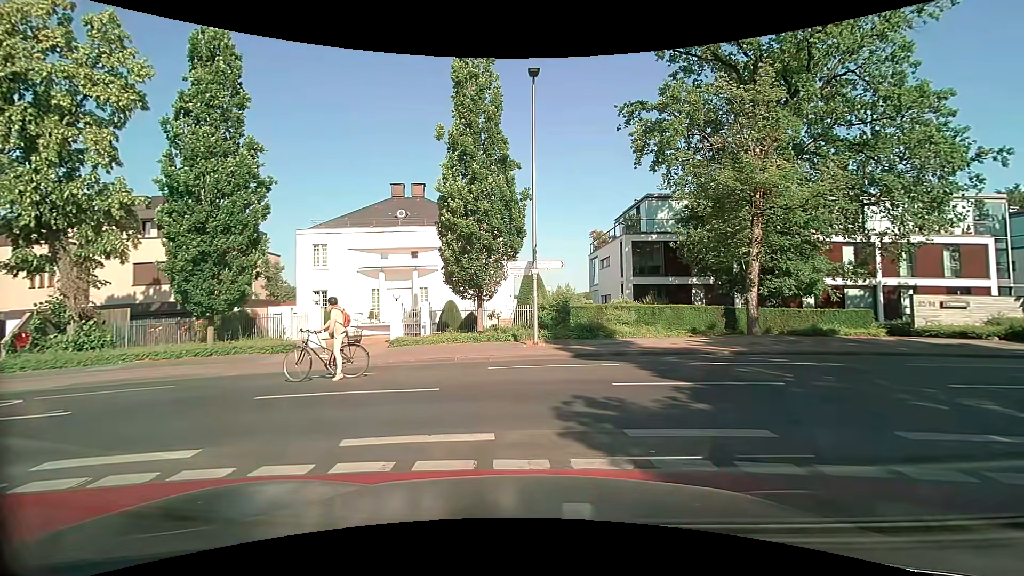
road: residential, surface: asphalt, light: Day
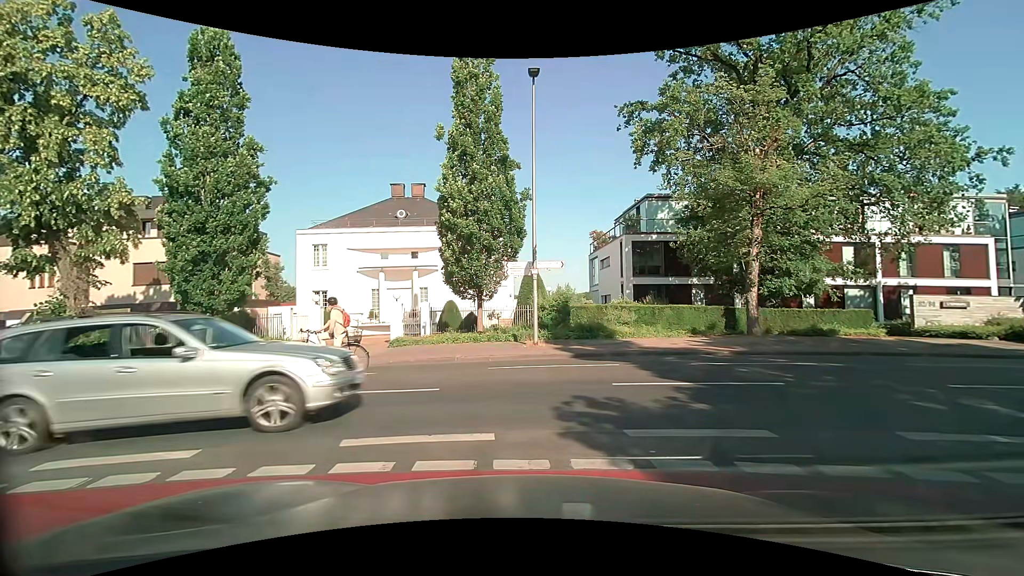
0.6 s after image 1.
(0.0, 0.0) m; 0°
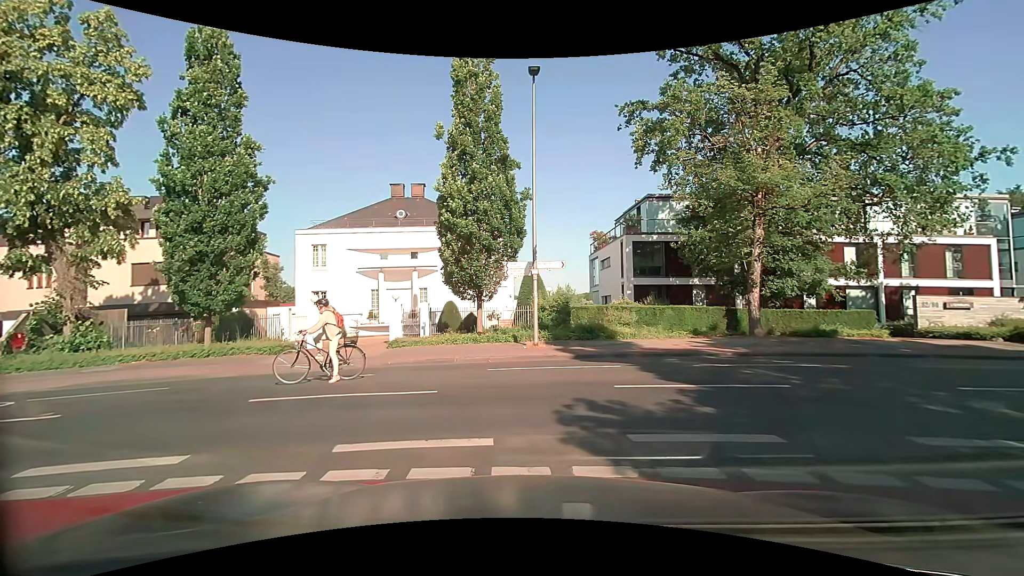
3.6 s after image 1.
(0.0, +0.2) m; 0°
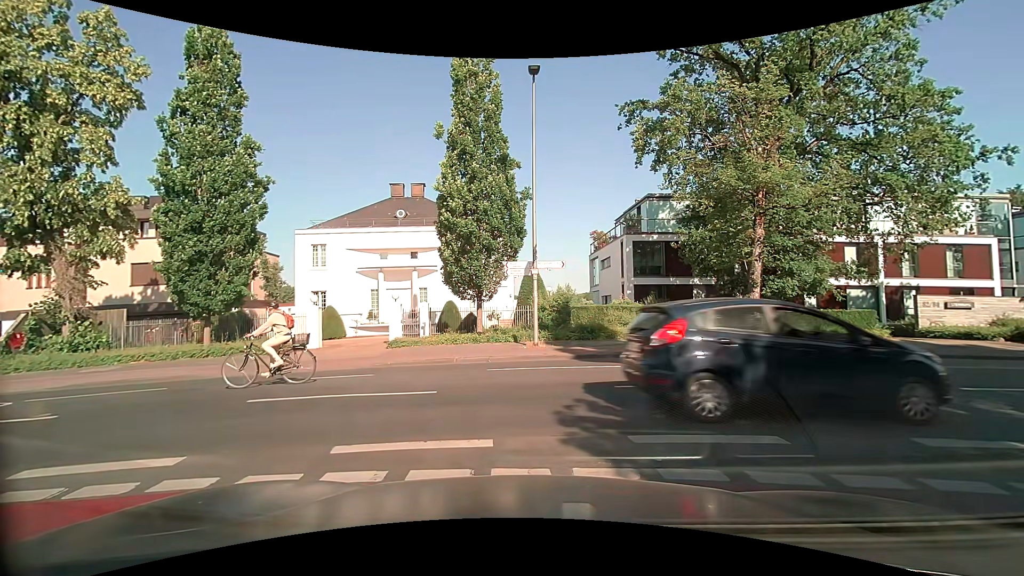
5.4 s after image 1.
(0.0, +0.1) m; 0°
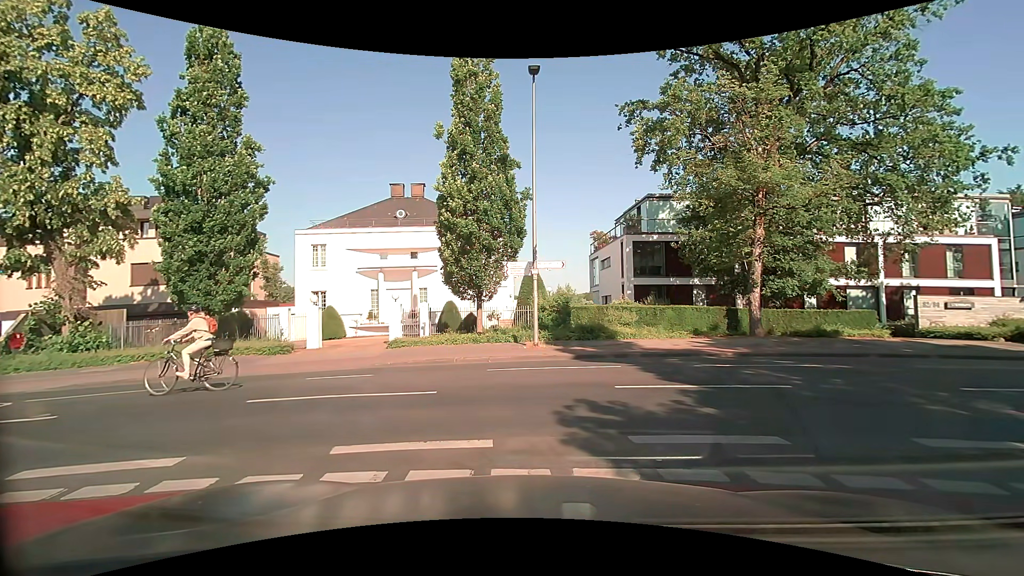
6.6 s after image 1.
(0.0, 0.0) m; 0°
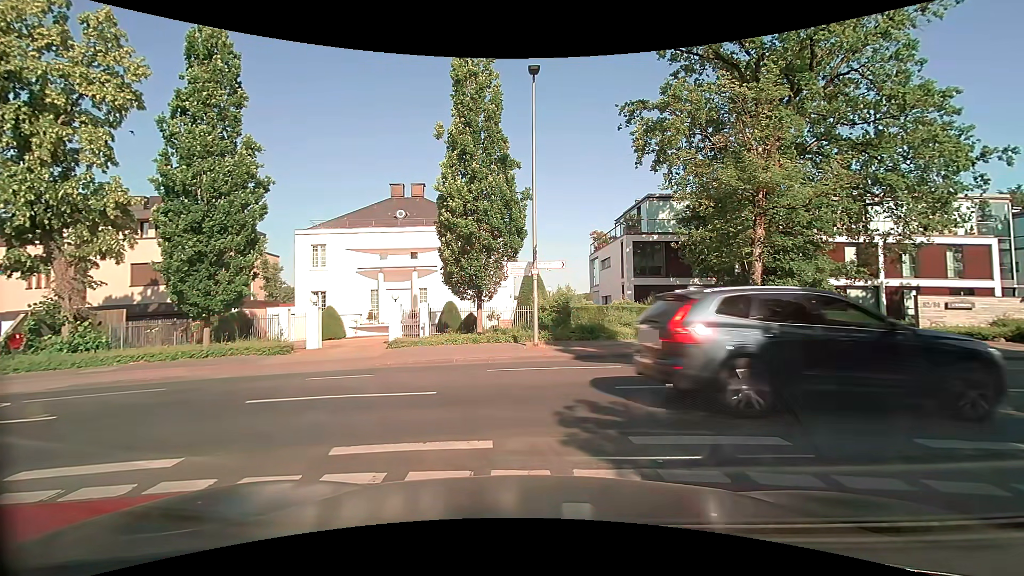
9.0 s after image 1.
(0.0, 0.0) m; 0°
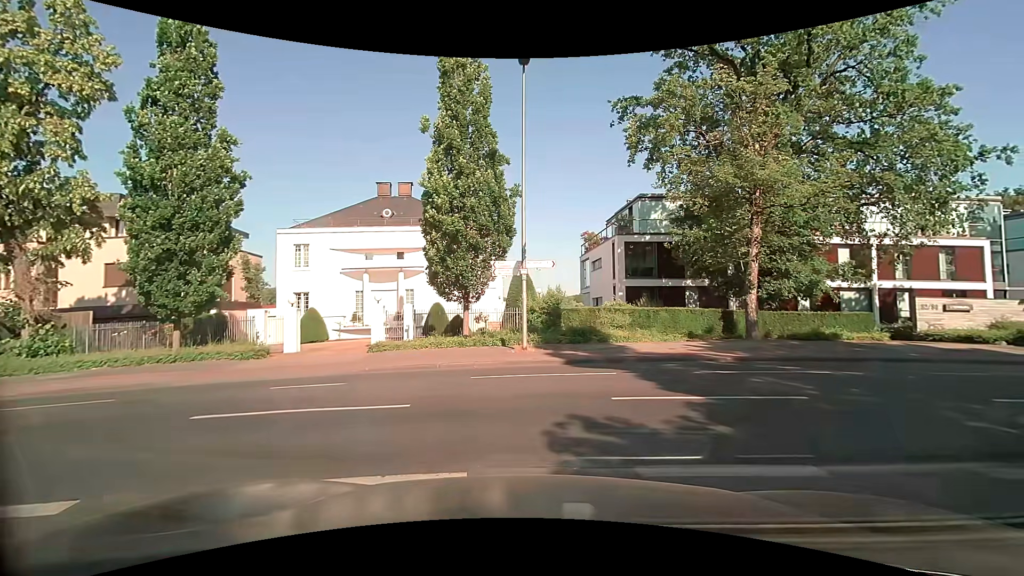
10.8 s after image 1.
(0.0, +1.0) m; +3°
